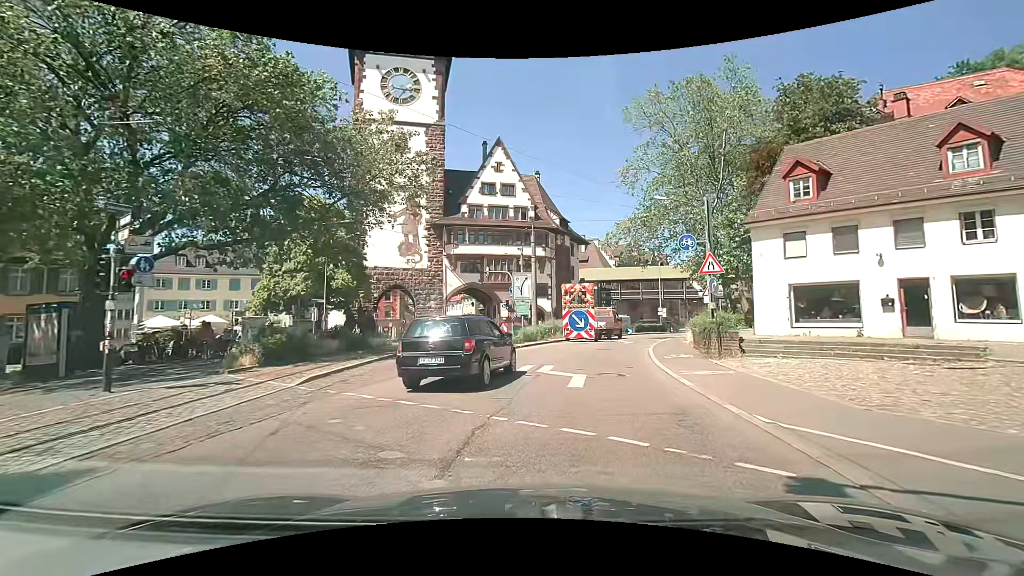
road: primary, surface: asphalt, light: Day
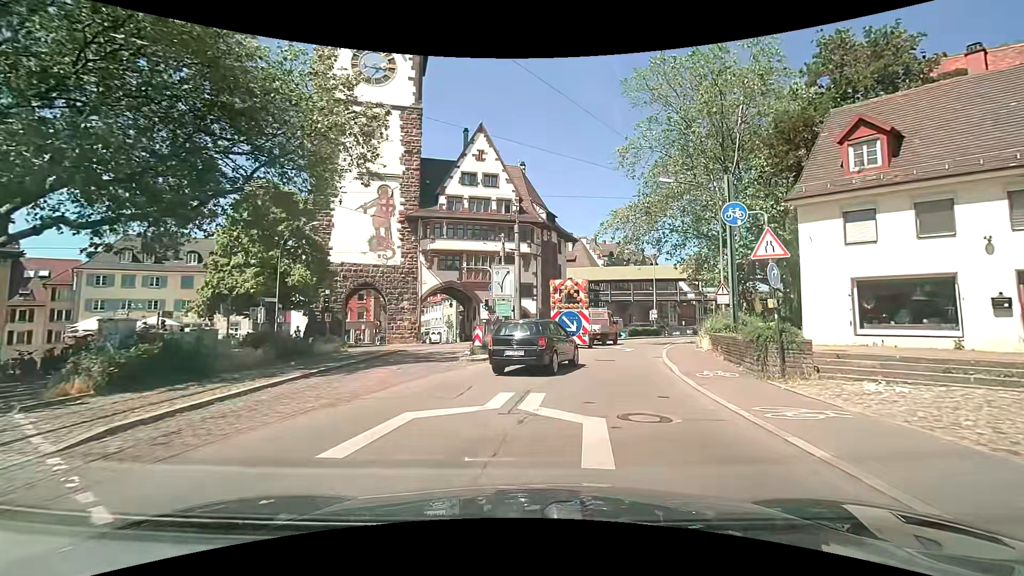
(+0.1, +5.5) m; +3°
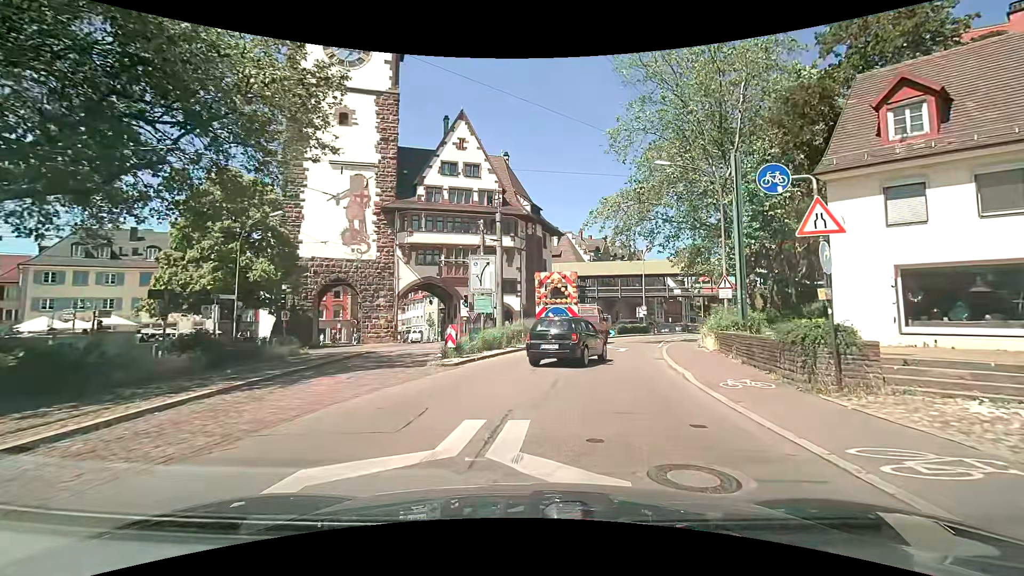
(0.0, +3.0) m; +1°
(+1, +10) (+2, +20) (+5, +29) (+8, +39) (+11, +48) (+16, +57) (+21, +66) (+27, +74) (+32, +82) (+38, +91) m
